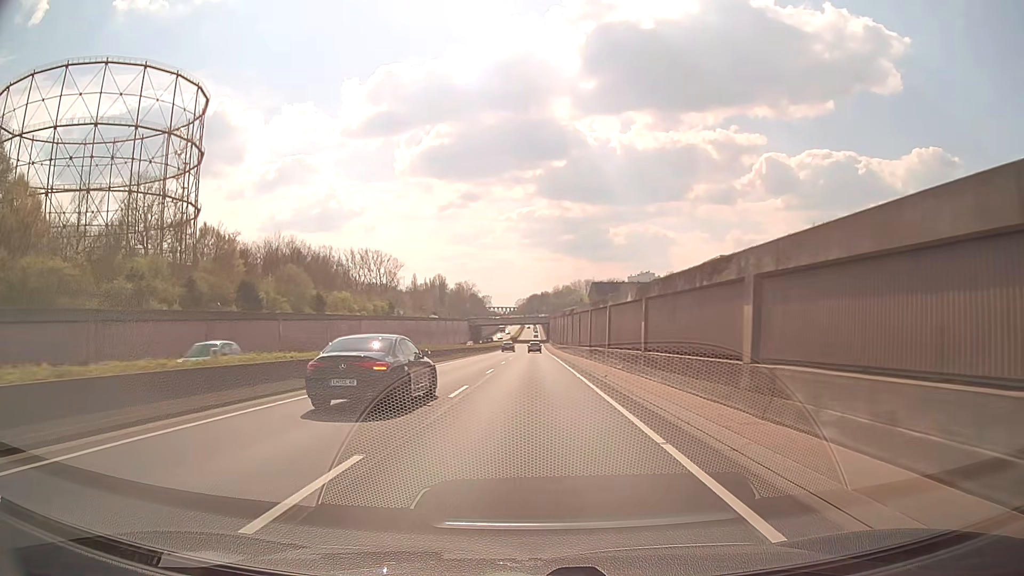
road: trunk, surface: asphalt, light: Day
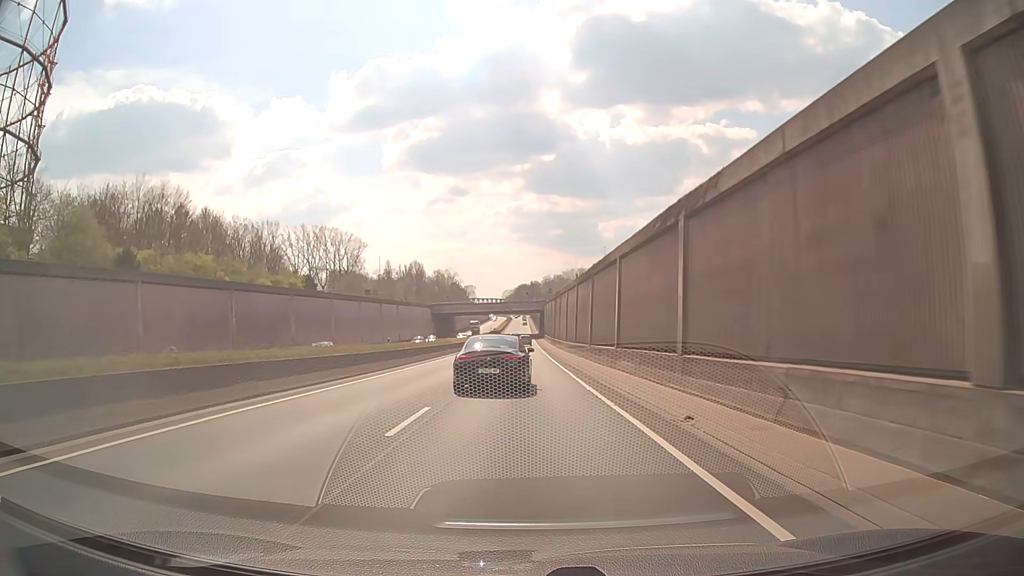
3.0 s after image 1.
(+0.4, +55.1) m; +1°
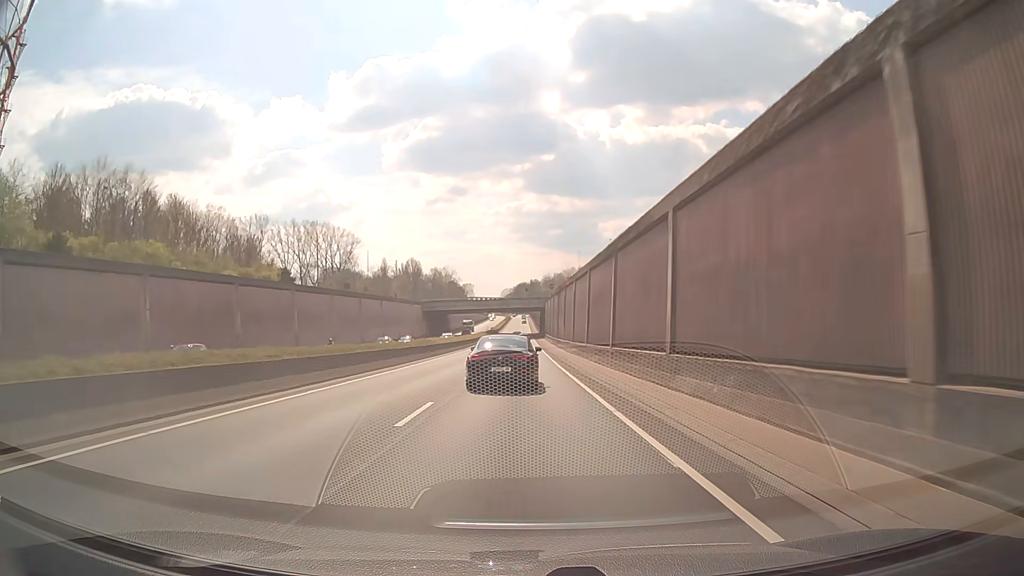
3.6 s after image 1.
(0.0, +11.0) m; 0°
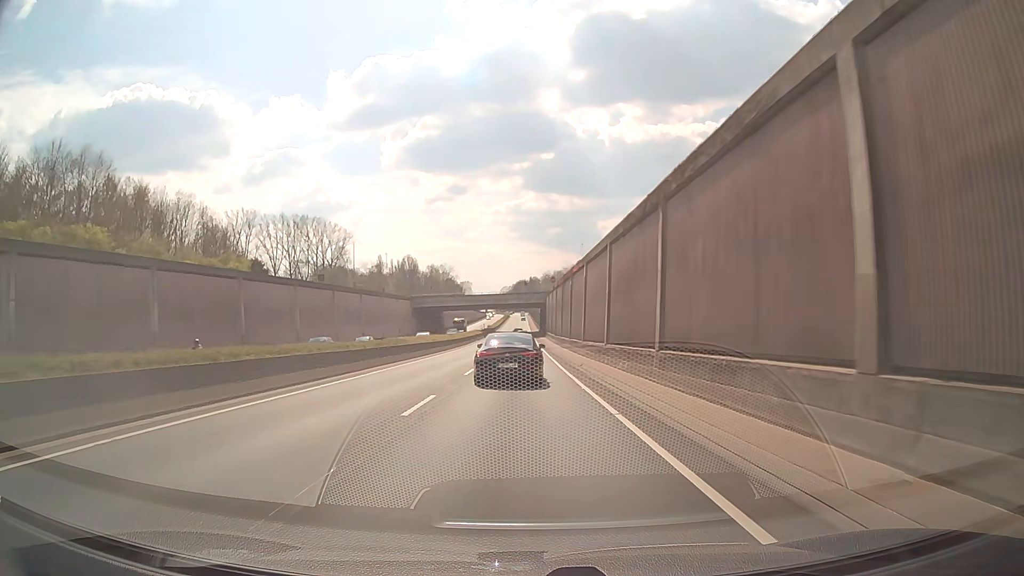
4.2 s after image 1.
(0.0, +11.0) m; 0°
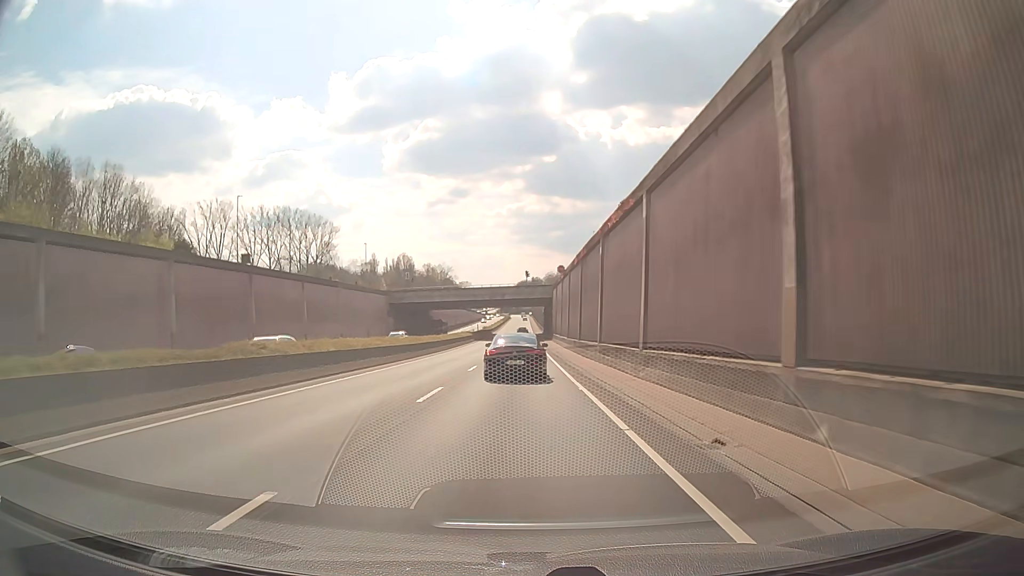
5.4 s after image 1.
(-0.1, +22.0) m; 0°
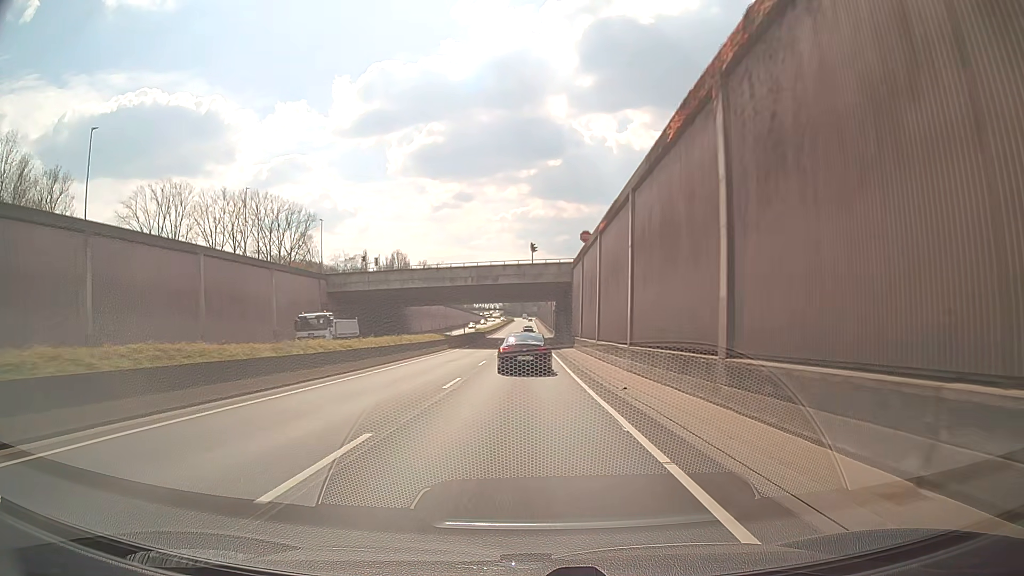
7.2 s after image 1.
(-0.1, +32.7) m; 0°
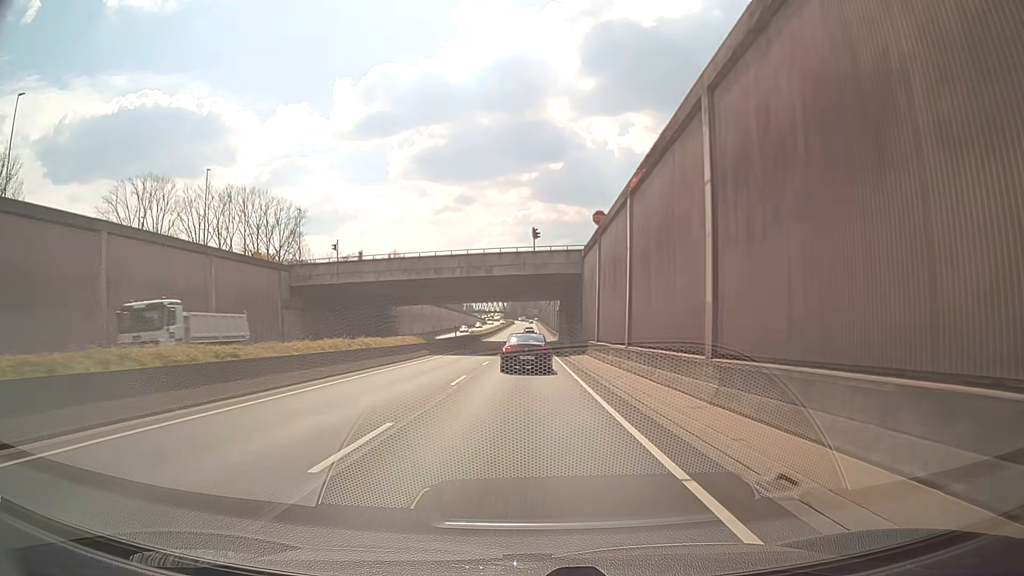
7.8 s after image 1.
(0.0, +10.8) m; 0°
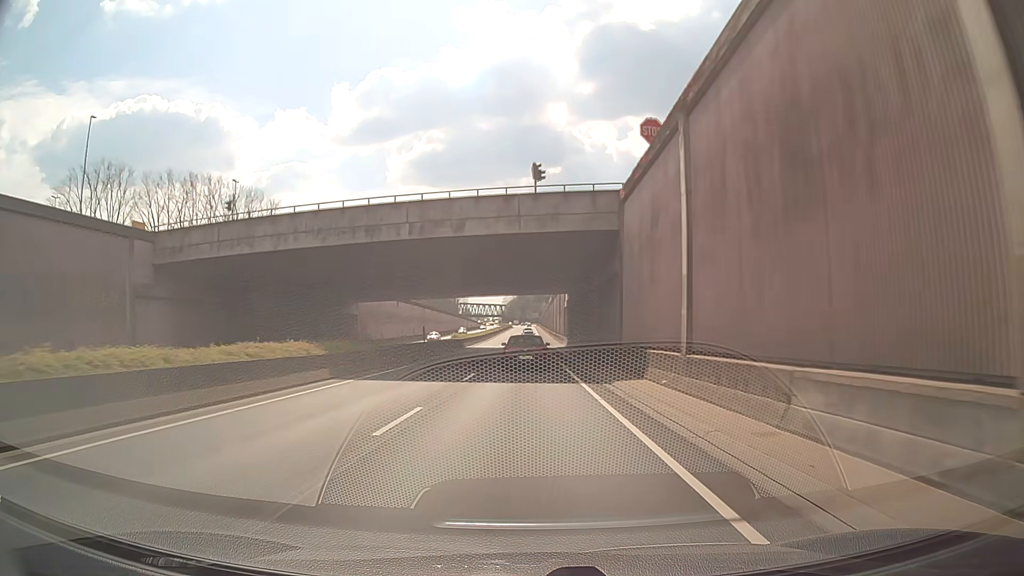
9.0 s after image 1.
(0.0, +21.6) m; 0°
